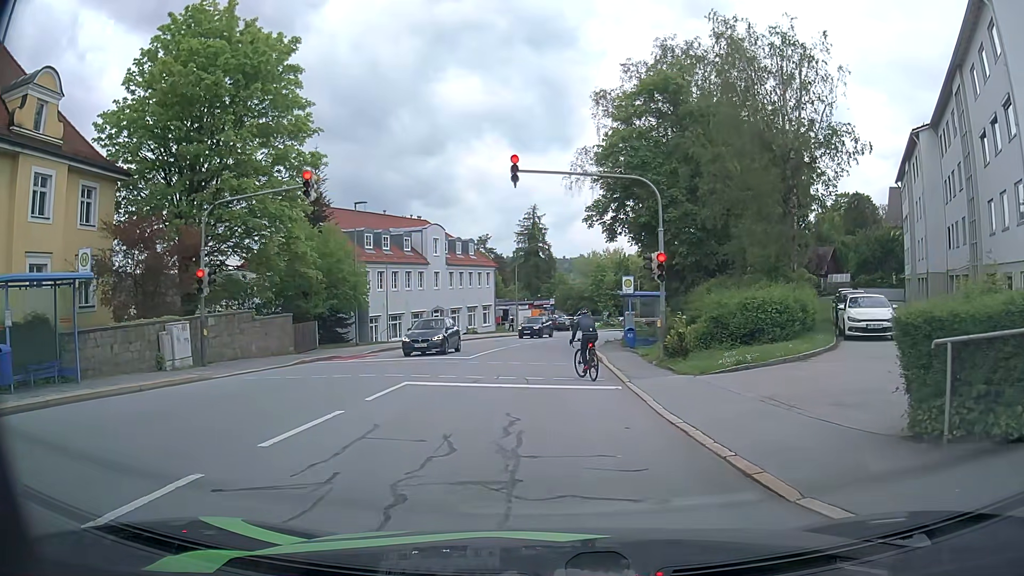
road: tertiary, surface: asphalt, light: Day
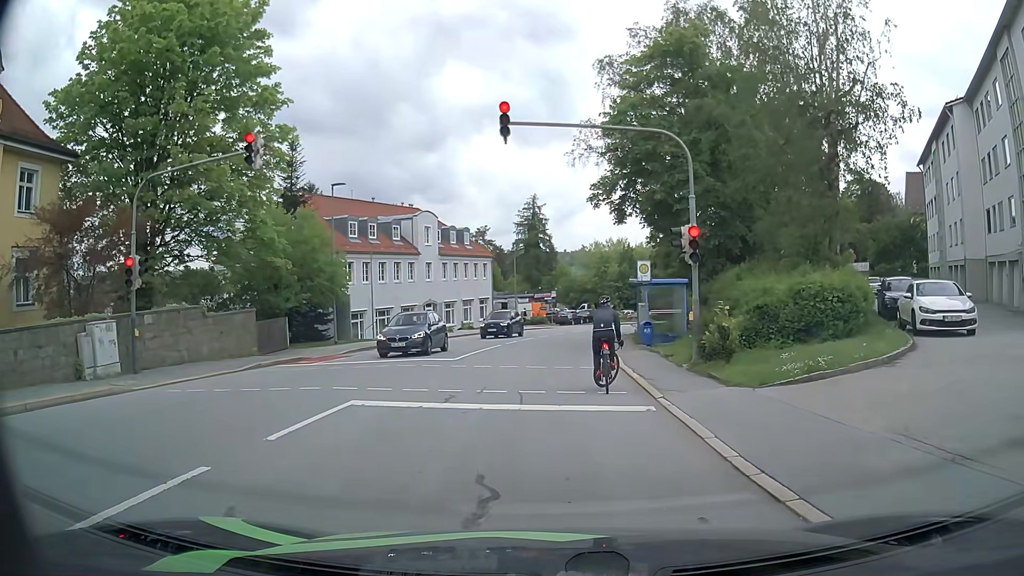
(+0.1, +4.1) m; +2°
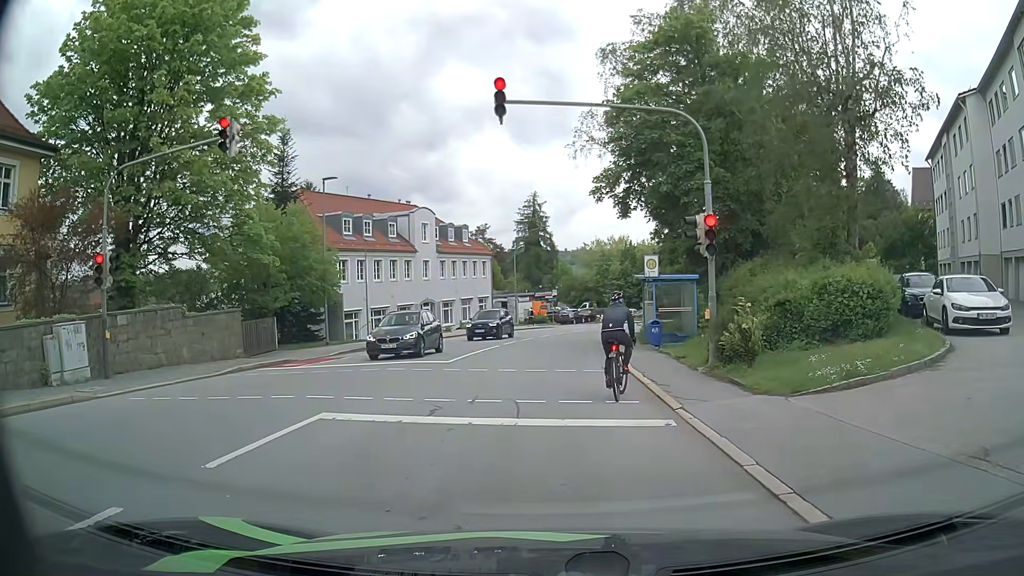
(0.0, +1.4) m; -1°
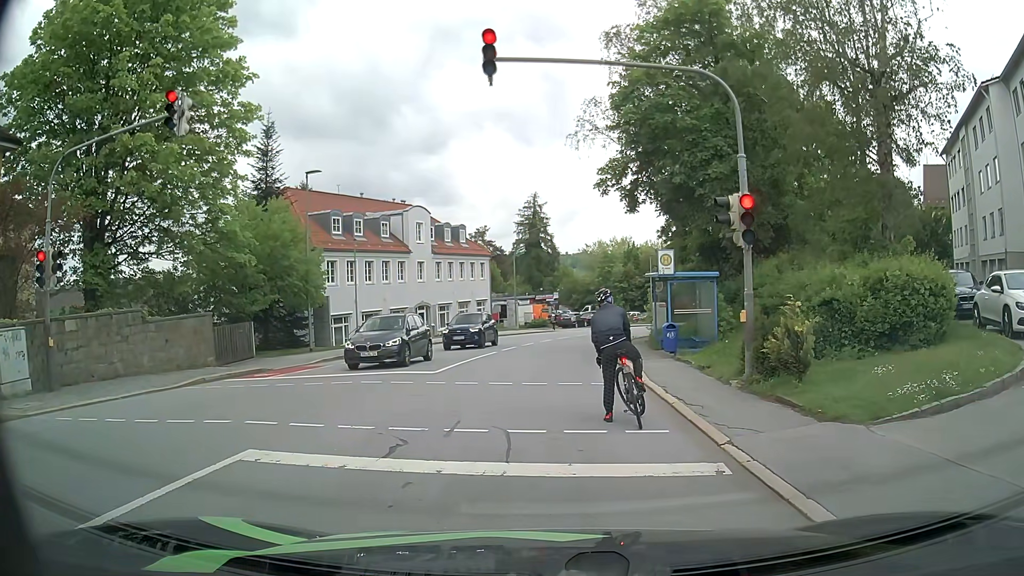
(0.0, +2.3) m; -2°
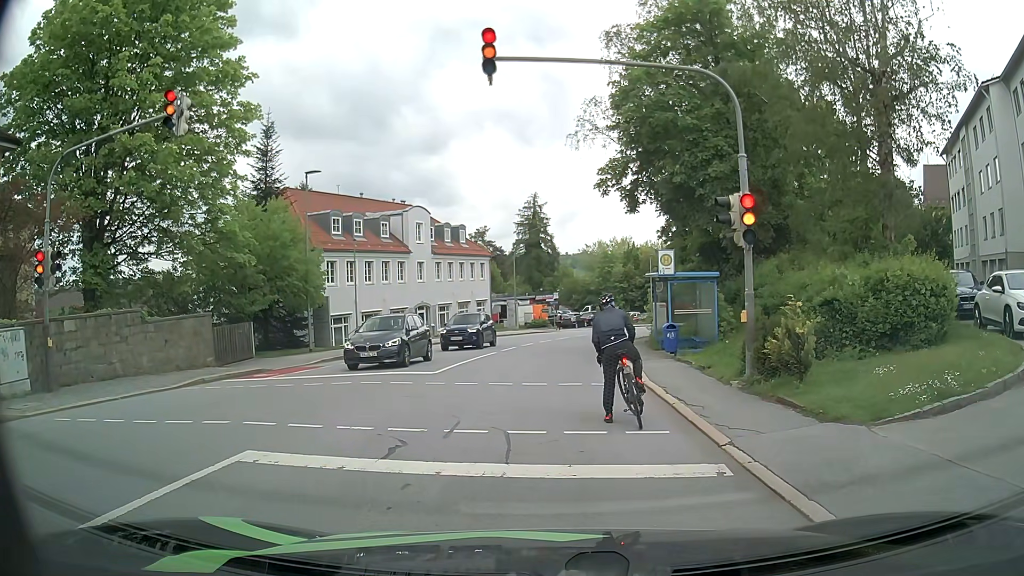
(0.0, +0.1) m; 0°
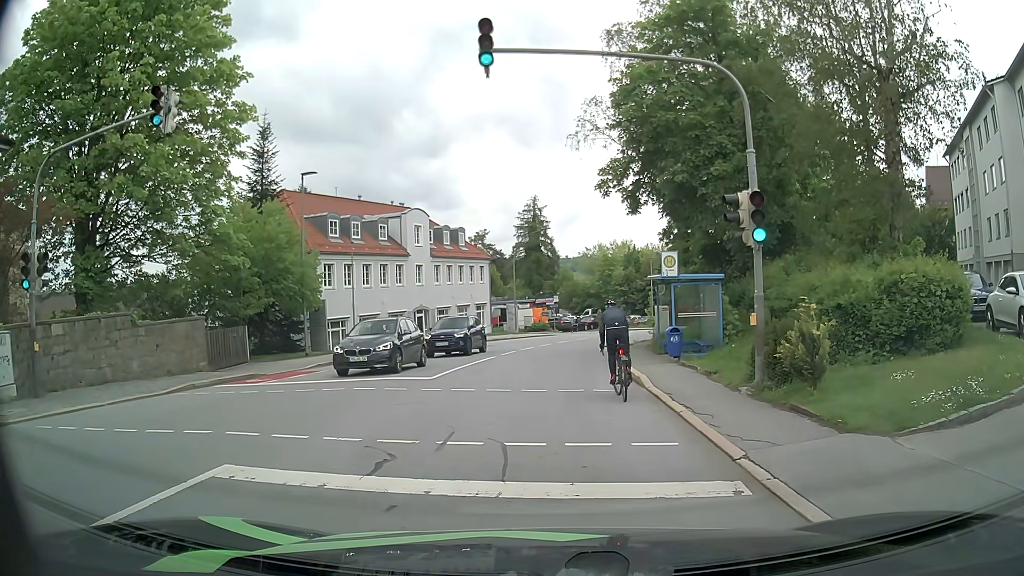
(0.0, +0.6) m; 0°
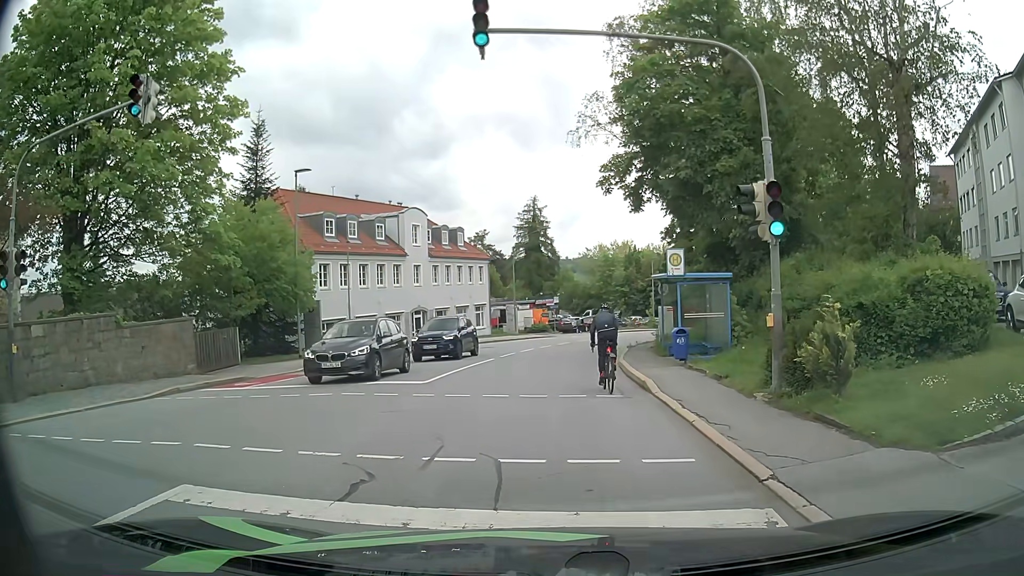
(0.0, +0.9) m; +1°
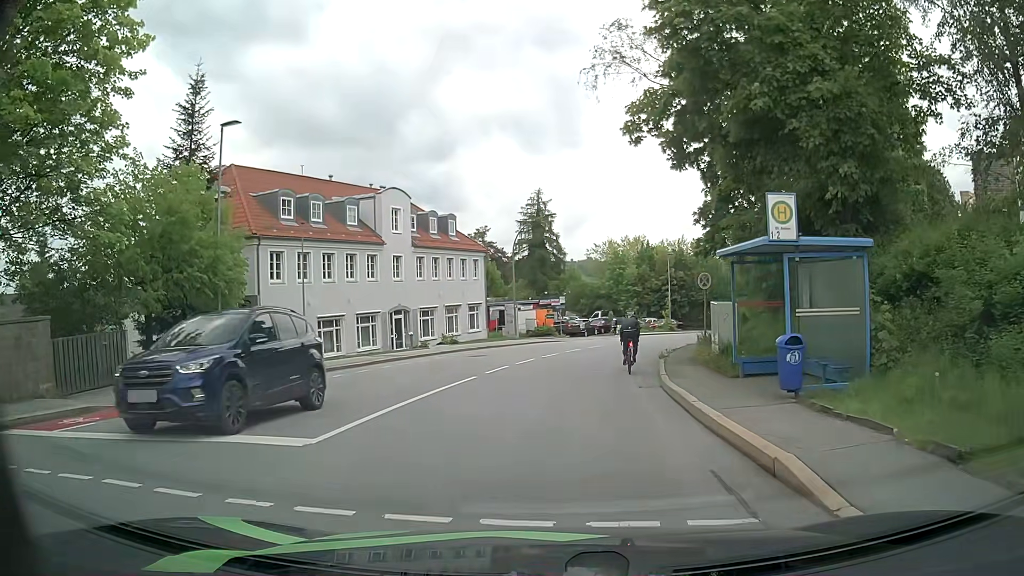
(+0.1, +8.3) m; 0°
(0, +10) (+1, +20) (+2, +30) (+5, +39) (+9, +49) (+13, +58) (+18, +66) (+25, +74) (+32, +81) (+39, +88) m
